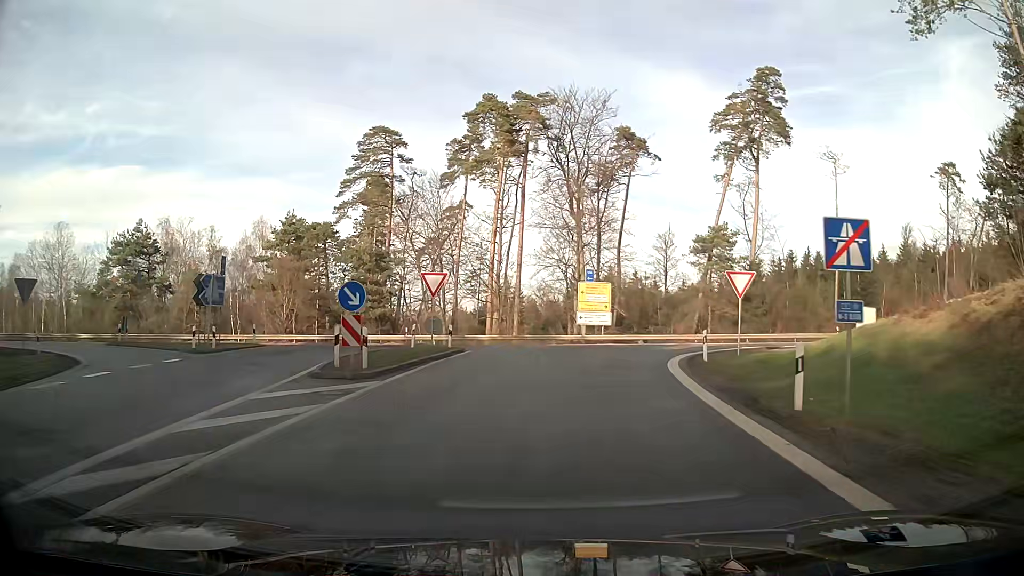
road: motorway_link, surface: asphalt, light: Day
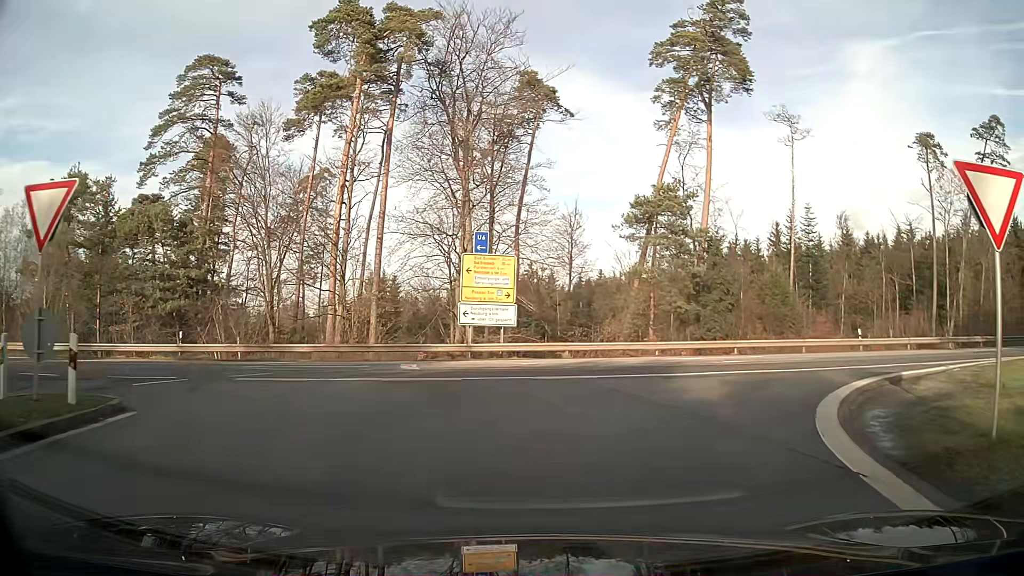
(+1.4, +18.7) m; +11°
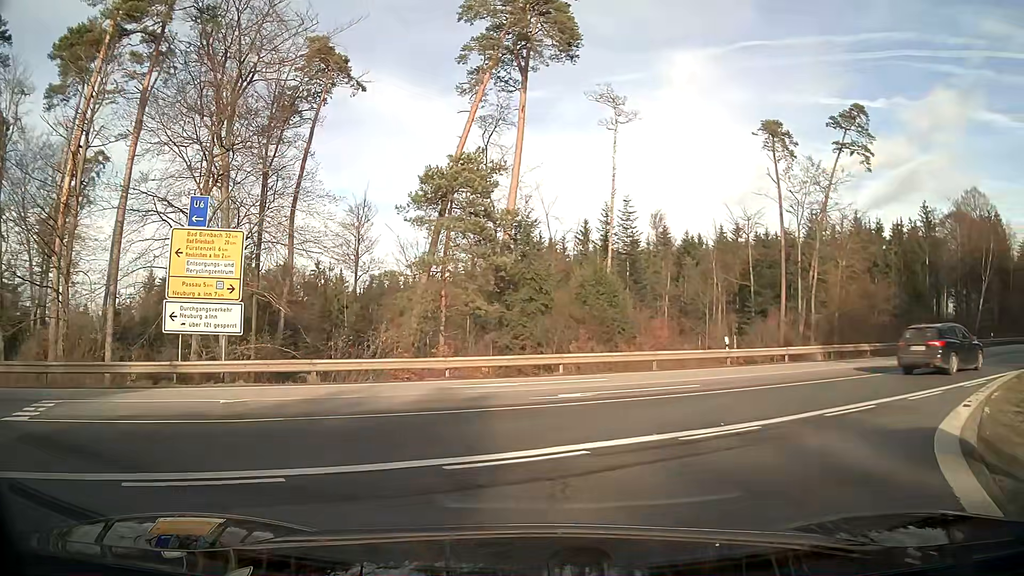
(+1.1, +8.8) m; +16°
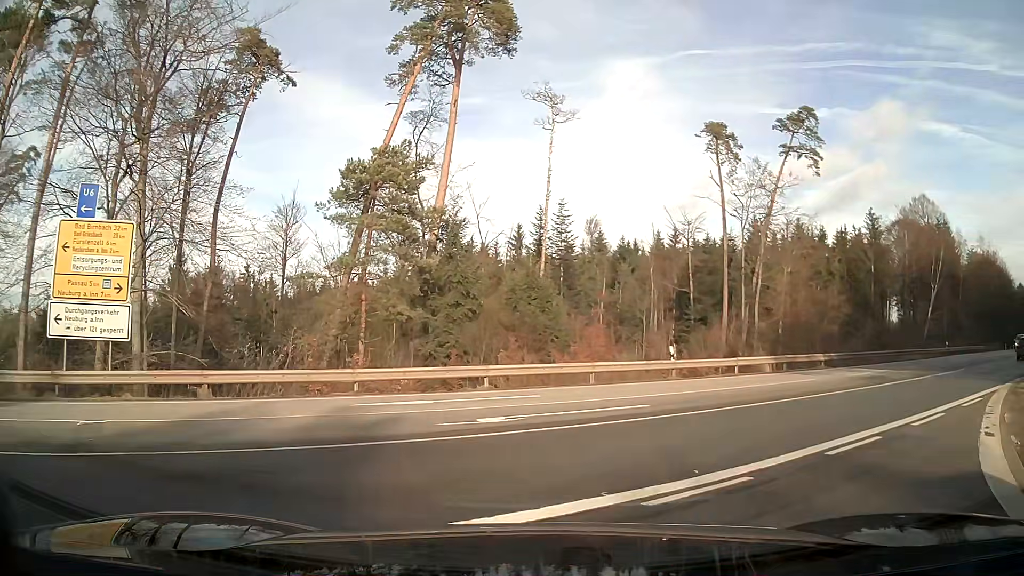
(+0.2, +2.7) m; +7°
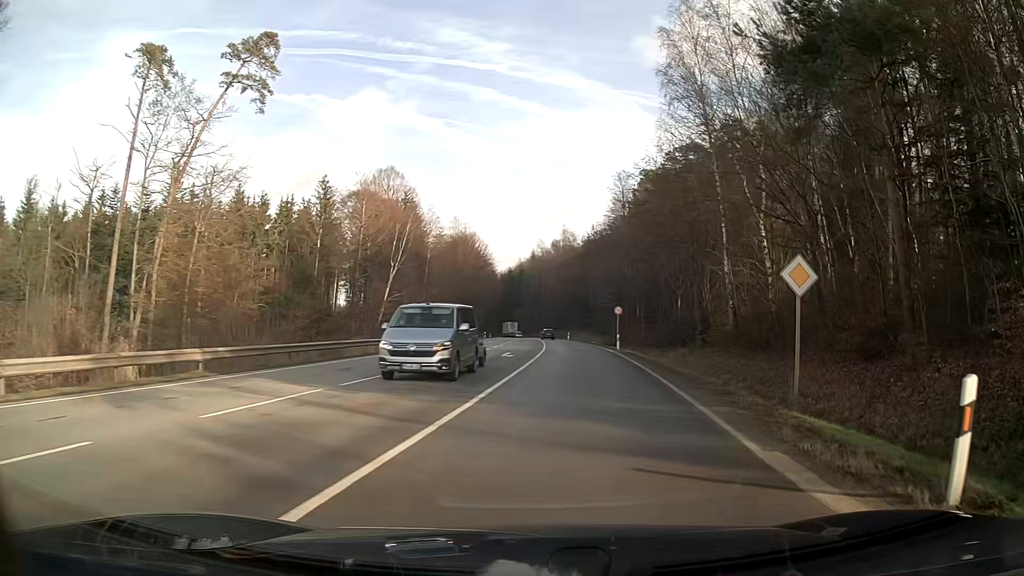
(+7.6, +14.4) m; +46°
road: secondary
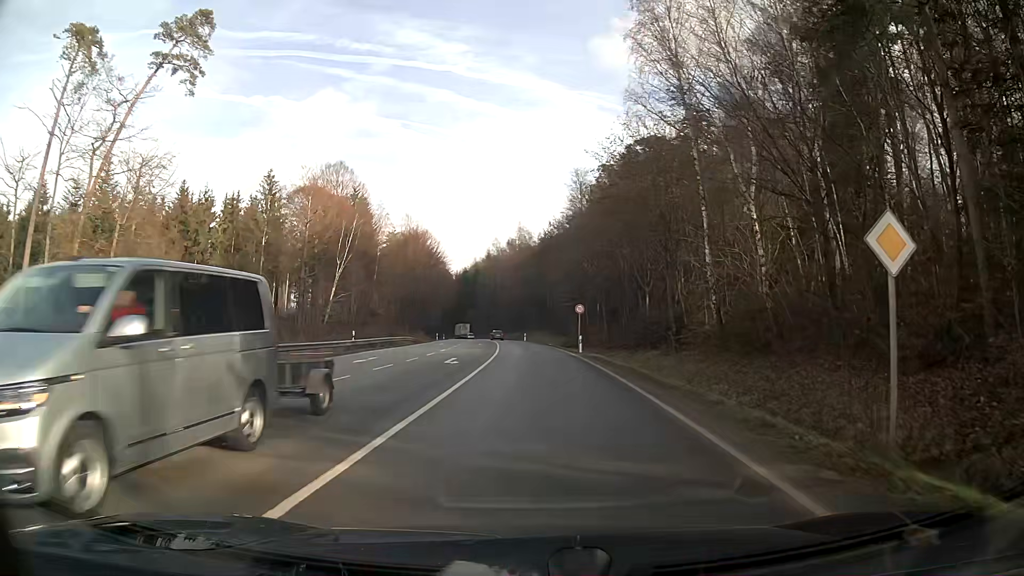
(+0.1, +5.4) m; +2°
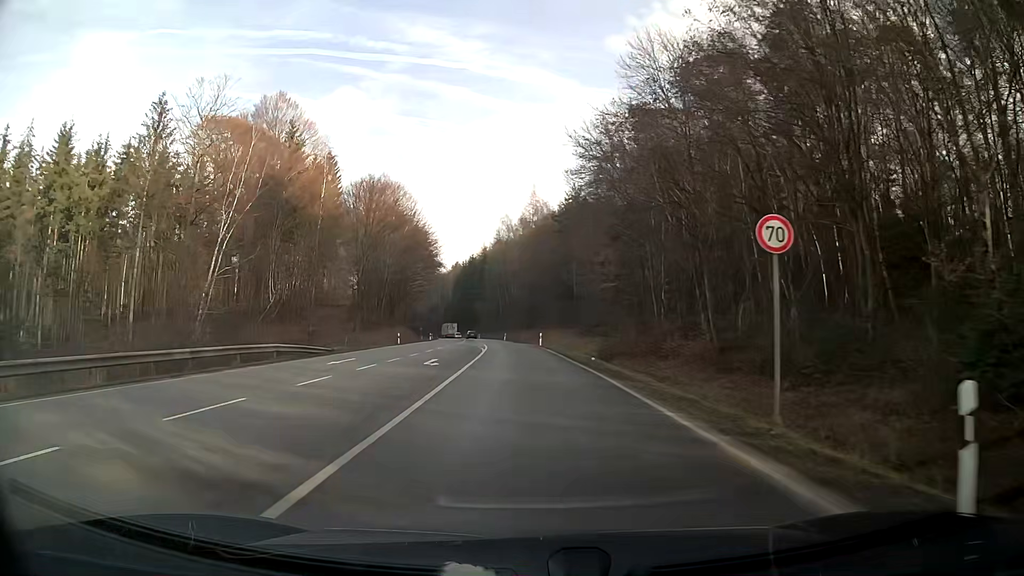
(-0.1, +37.6) m; -1°
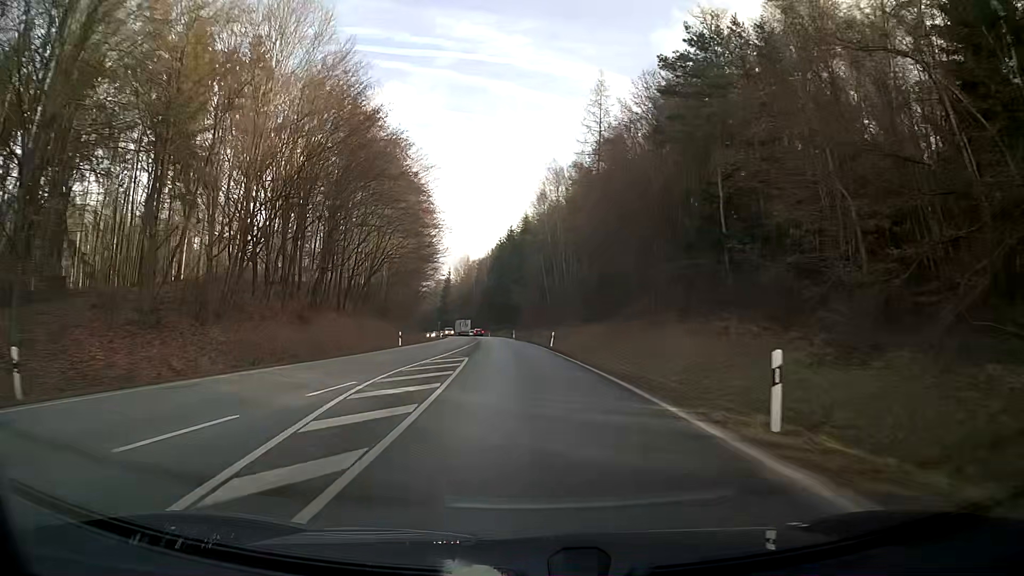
(-1.8, +51.0) m; -4°
